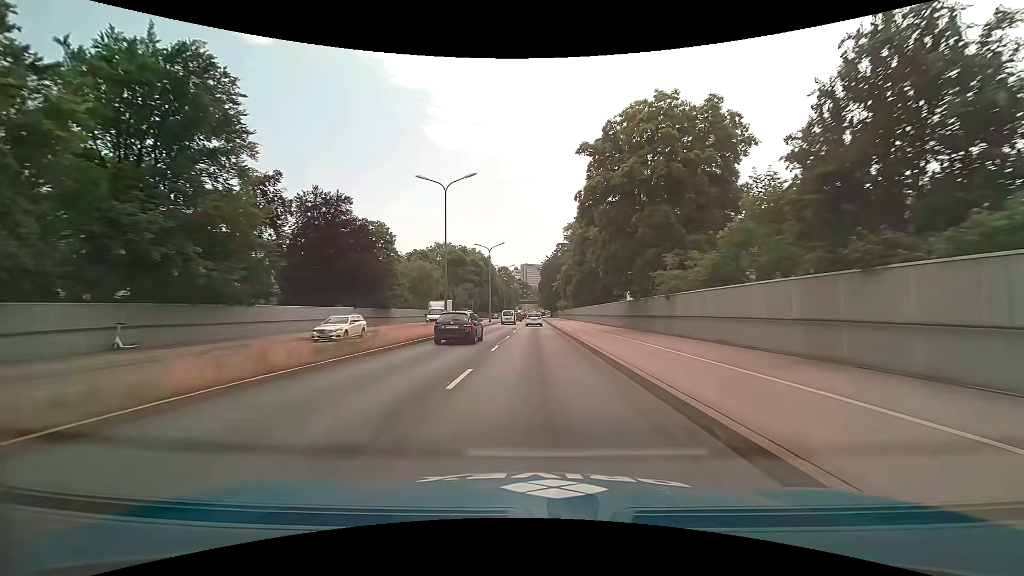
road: trunk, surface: asphalt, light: Day
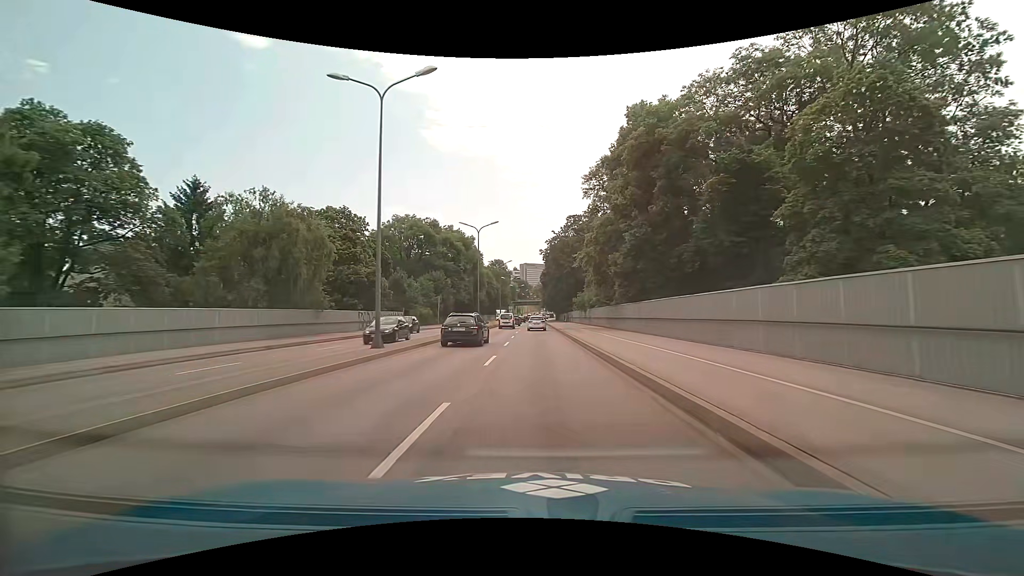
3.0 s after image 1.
(-0.1, +48.1) m; 0°
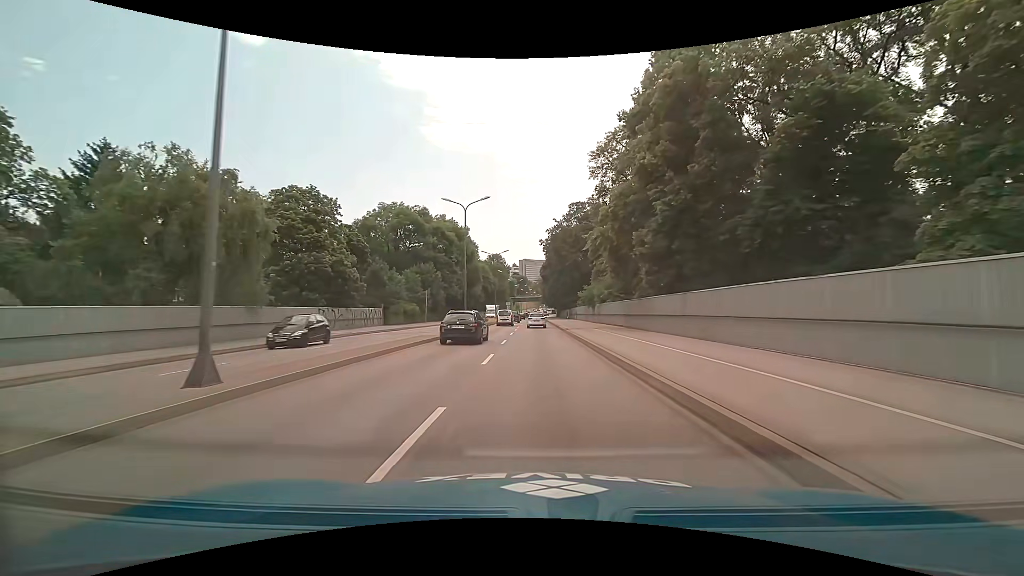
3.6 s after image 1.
(0.0, +9.6) m; 0°
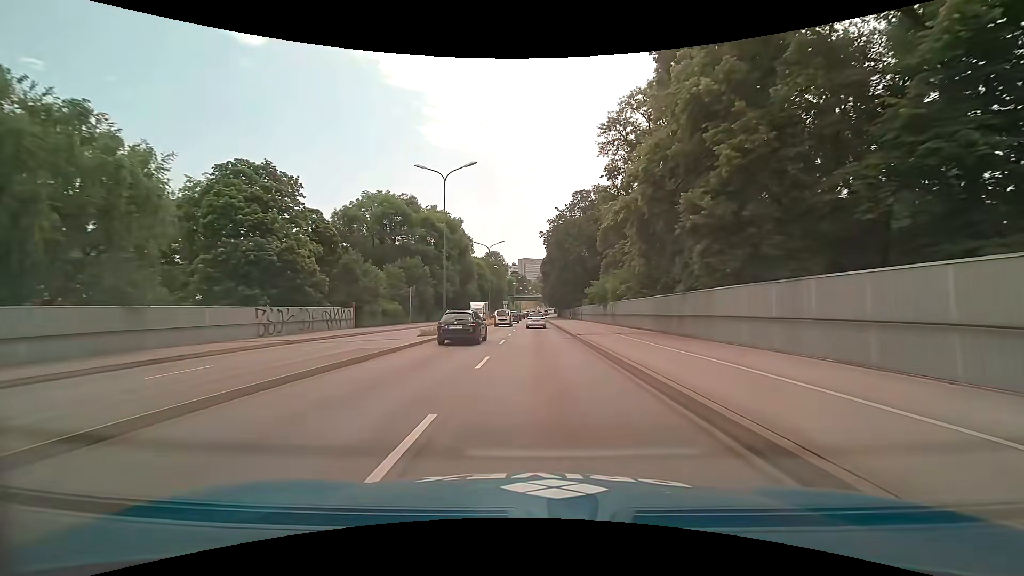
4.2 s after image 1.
(0.0, +9.5) m; 0°
(0, +10) (0, +20) (0, +30) (0, +40) (0, +50) (0, +60) (0, +70) (0, +80) (0, +90) (0, +100) m
